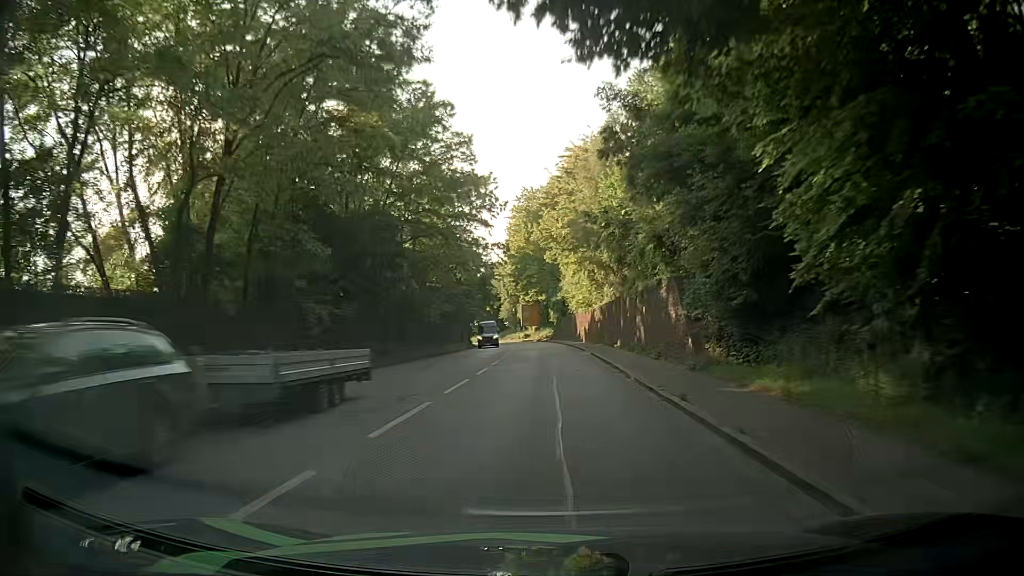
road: primary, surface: asphalt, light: Day
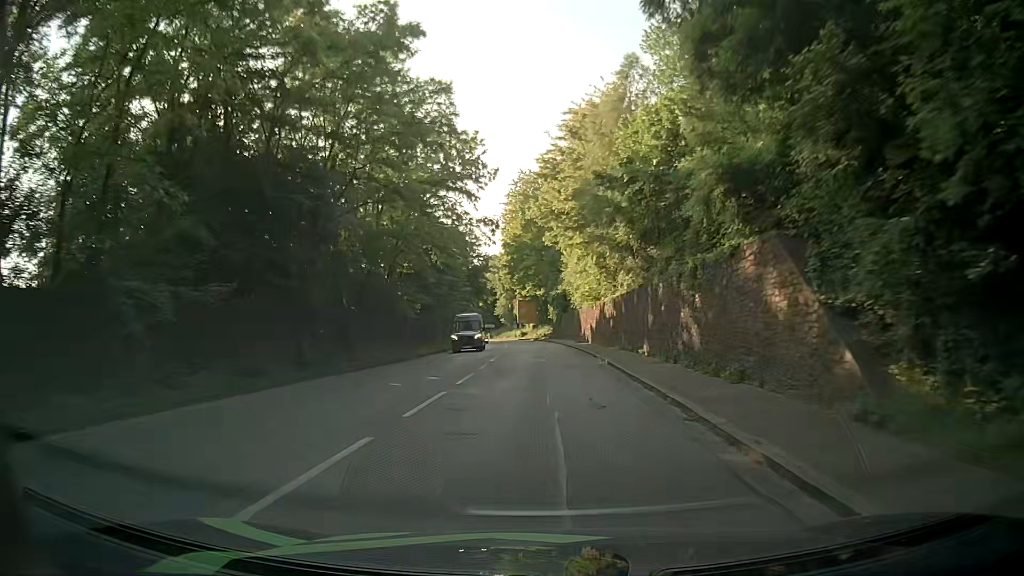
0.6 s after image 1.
(-0.1, +10.0) m; 0°
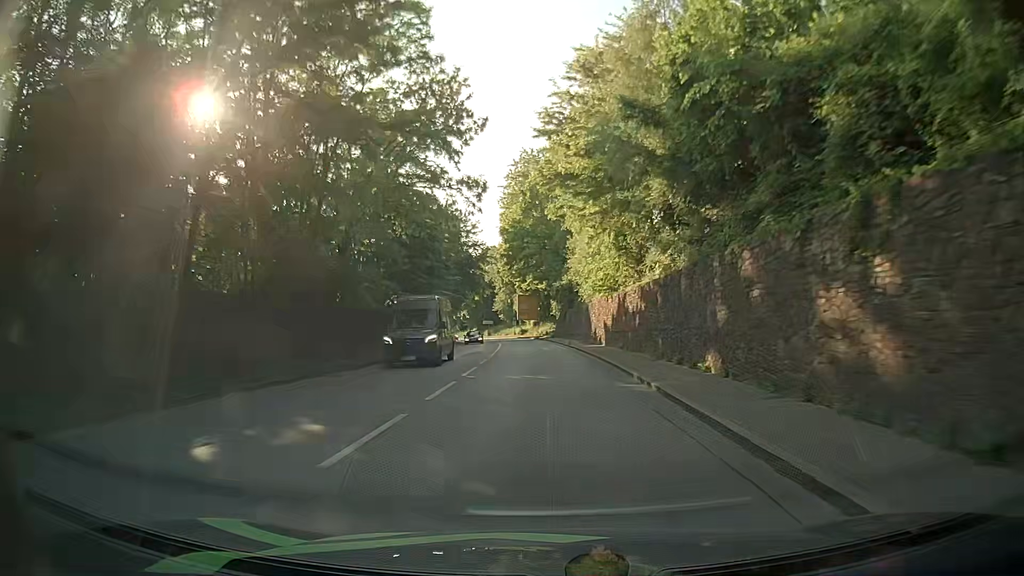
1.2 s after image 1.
(+0.1, +9.9) m; +1°
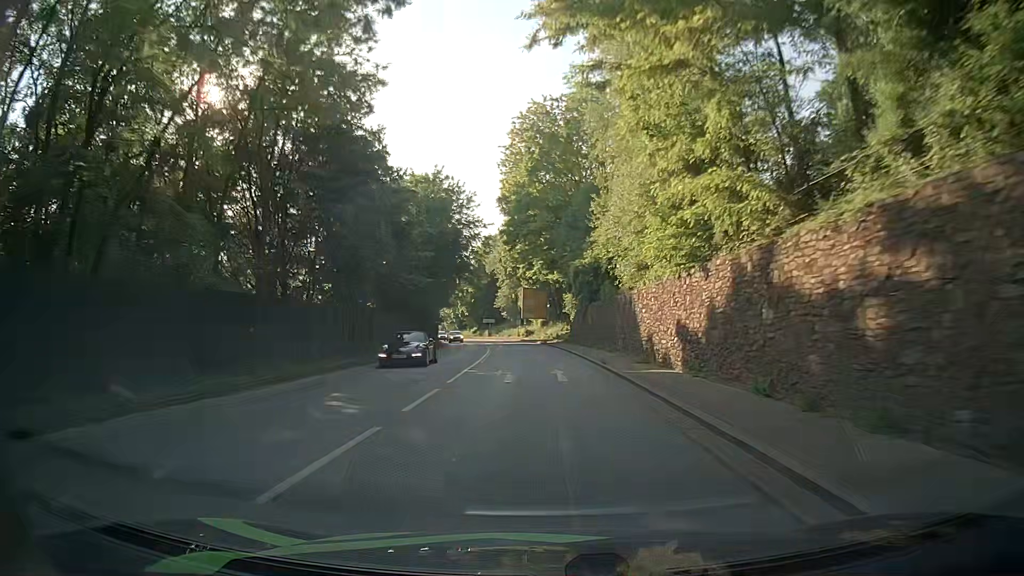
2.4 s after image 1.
(-0.3, +19.4) m; -1°
